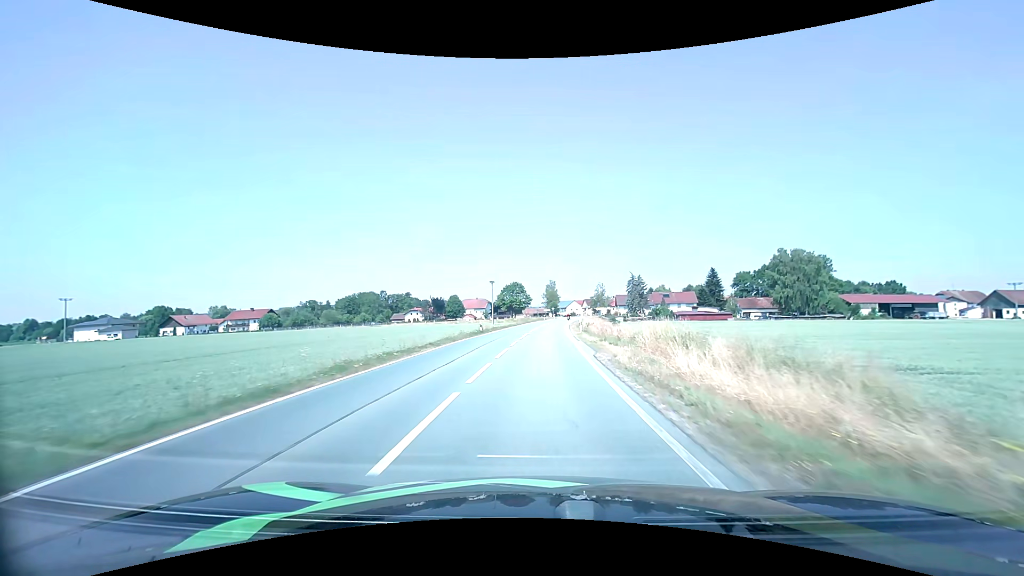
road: secondary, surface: asphalt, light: Day
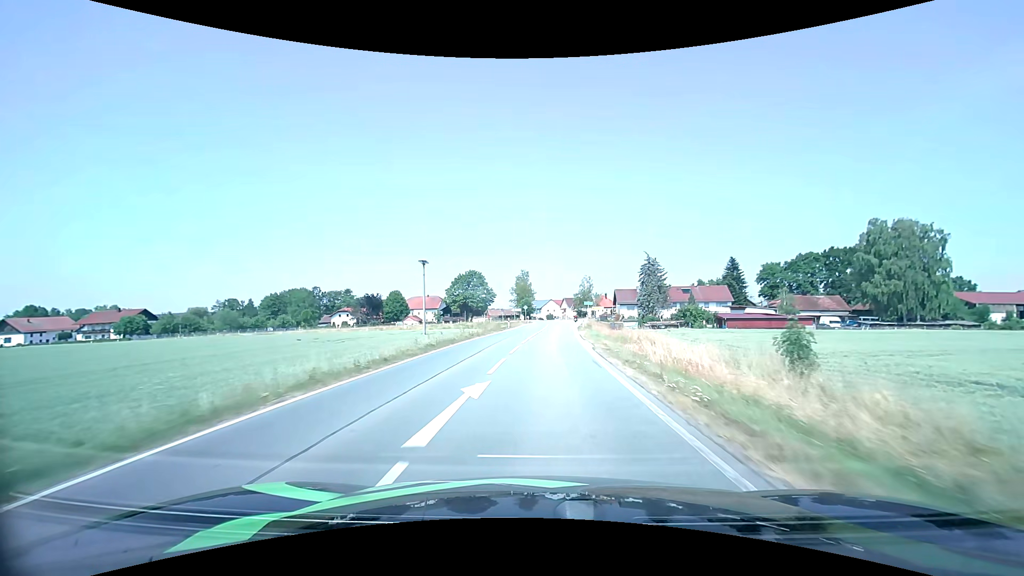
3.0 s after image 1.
(+1.4, +53.9) m; +3°
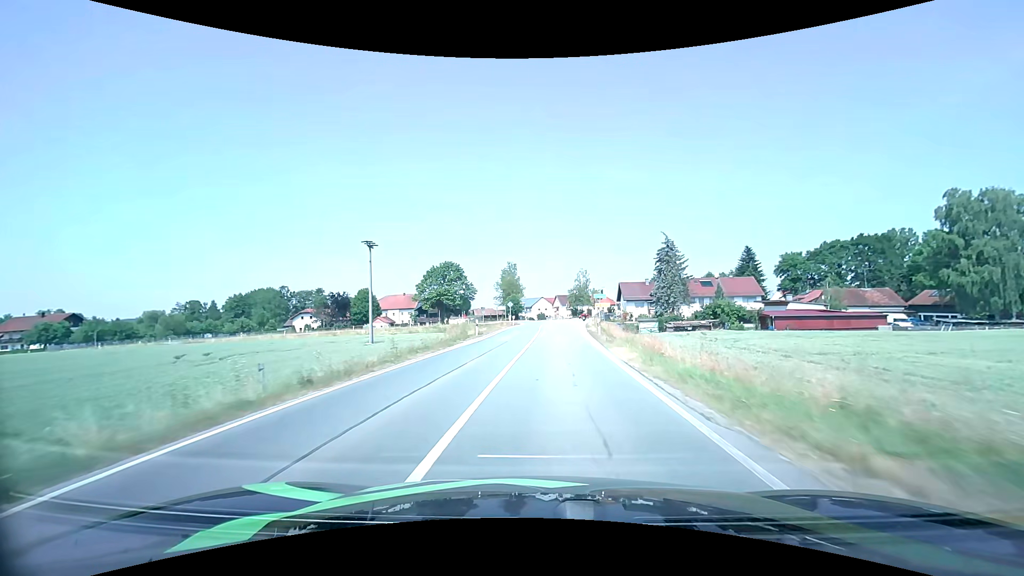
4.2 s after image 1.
(+0.2, +20.9) m; +1°
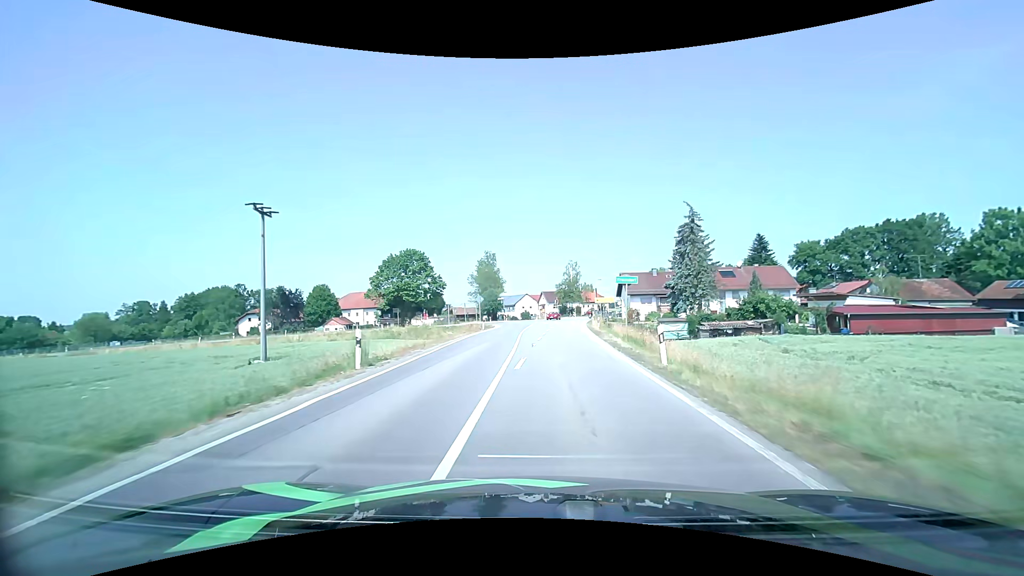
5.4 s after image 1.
(+0.3, +19.4) m; +2°
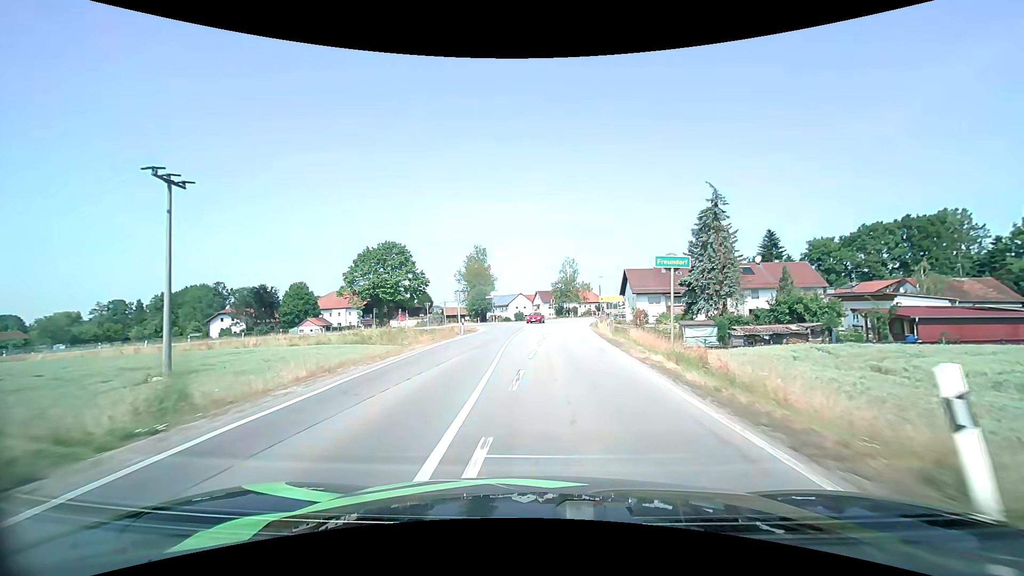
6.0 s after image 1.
(0.0, +9.1) m; +1°
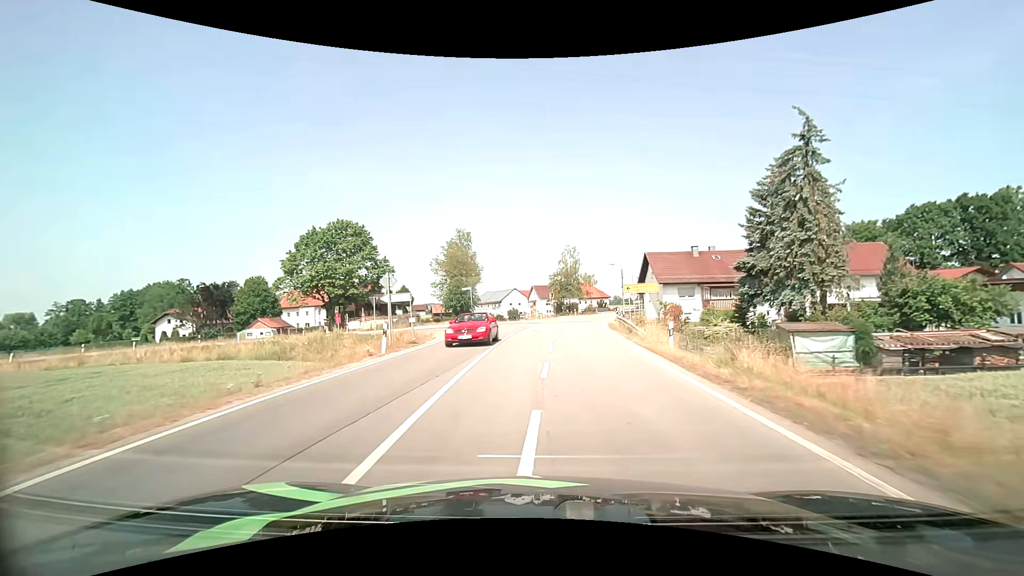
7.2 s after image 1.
(+0.1, +16.6) m; 0°
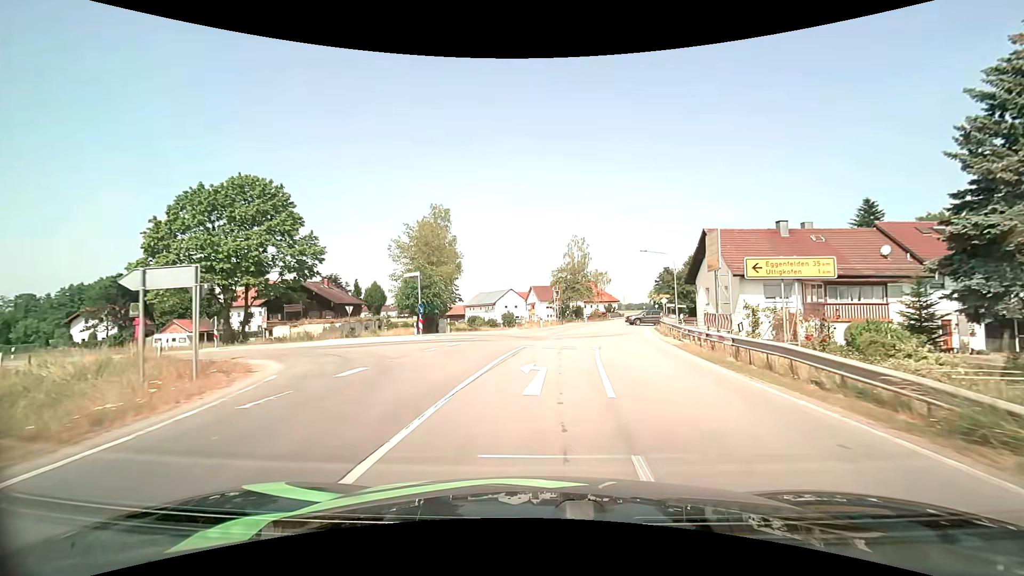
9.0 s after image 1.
(0.0, +19.6) m; 0°
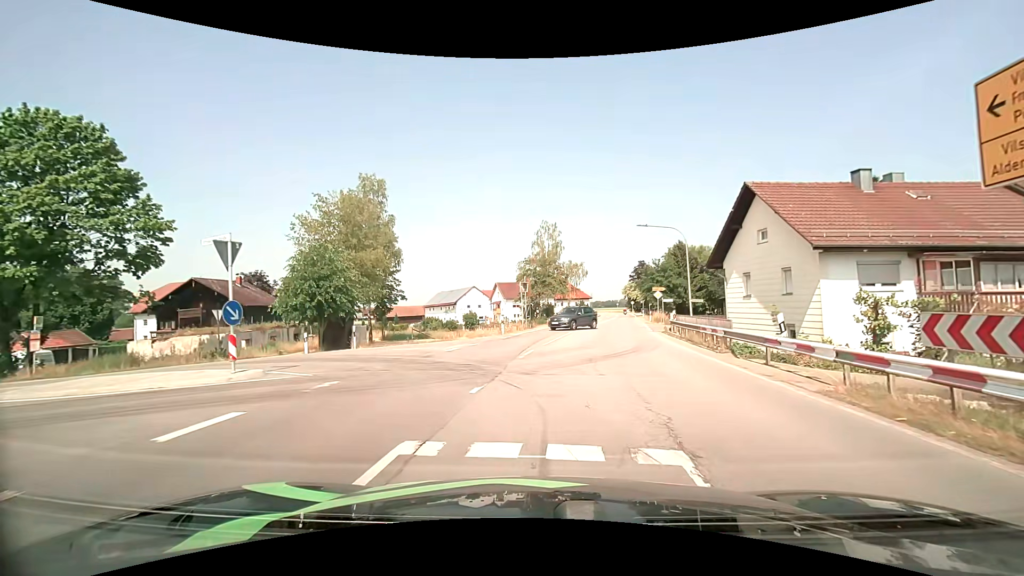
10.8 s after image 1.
(+0.4, +12.9) m; +4°
